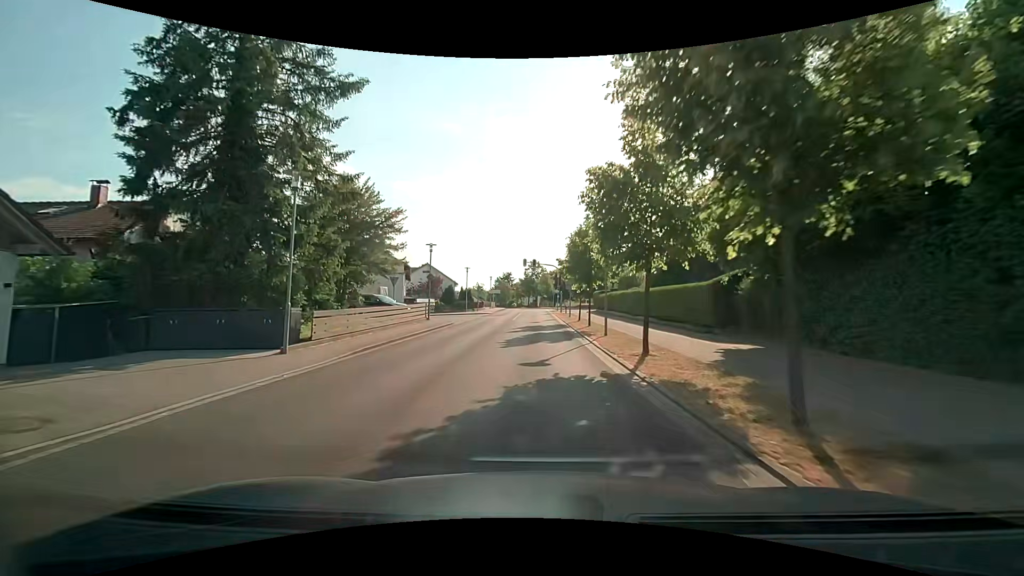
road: tertiary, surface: asphalt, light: Day
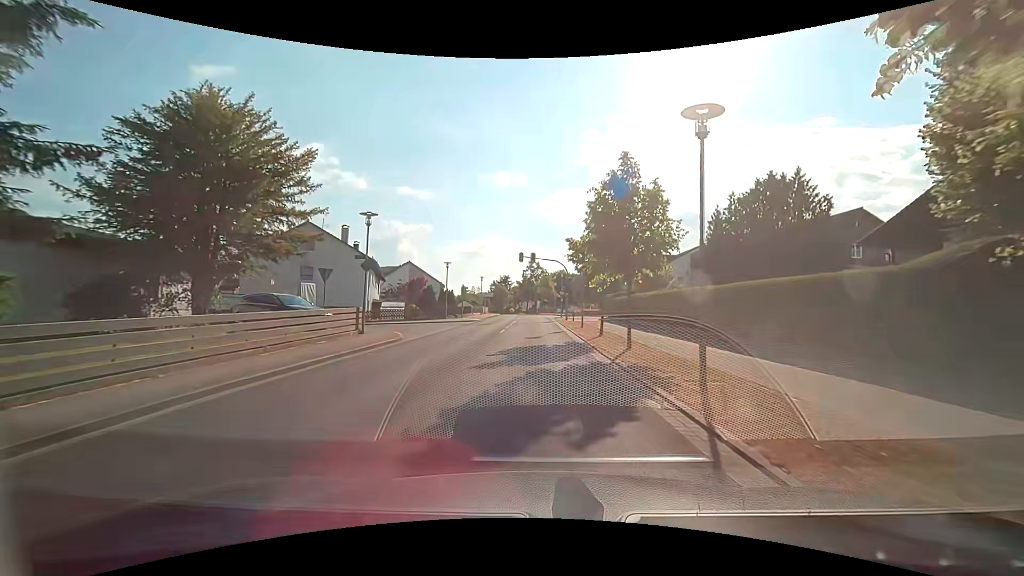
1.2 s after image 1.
(0.0, +12.2) m; 0°
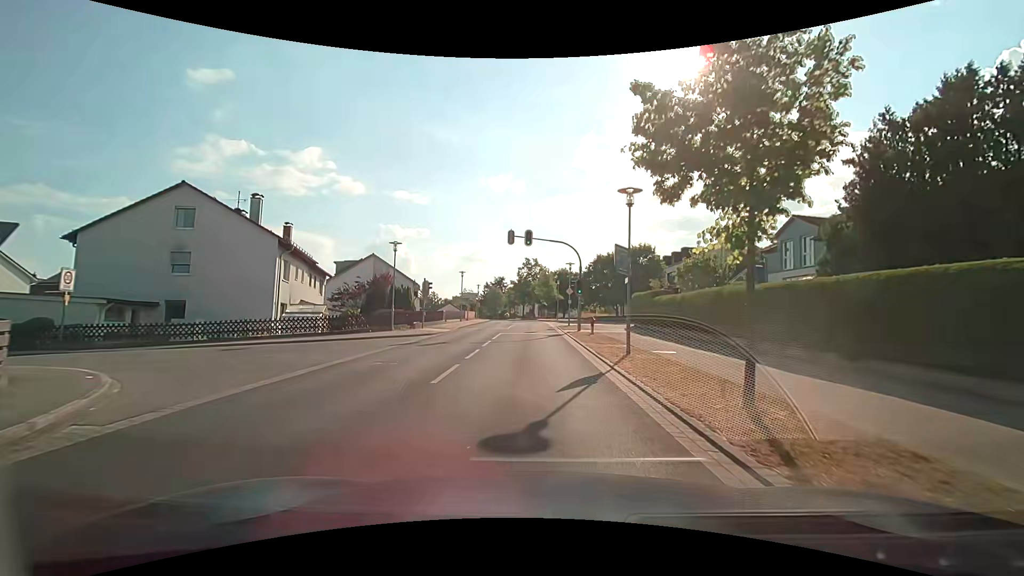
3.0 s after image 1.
(-0.1, +15.7) m; 0°
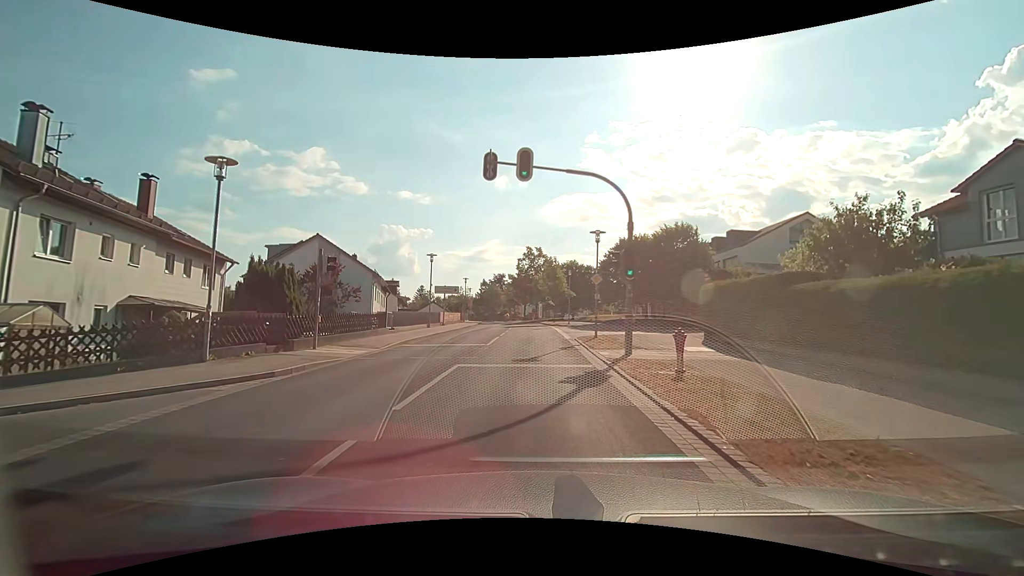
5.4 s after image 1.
(0.0, +15.9) m; 0°
(0, +10) (-1, +20) (+1, +30) (+9, +35) (+19, +36) (+29, +37) (+39, +39) (+49, +40) (+59, +40) (+69, +40) m
